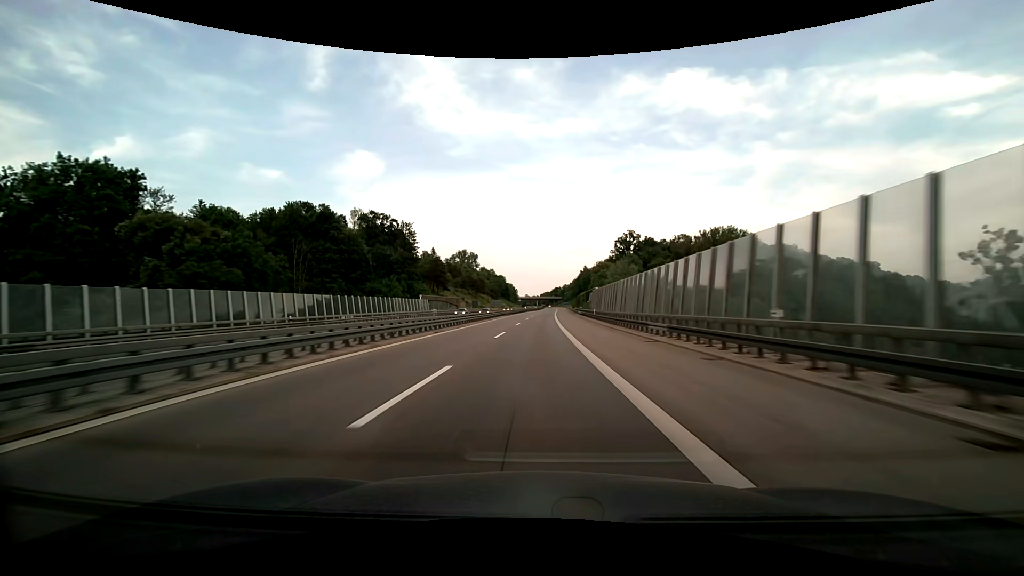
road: motorway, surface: asphalt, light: Day
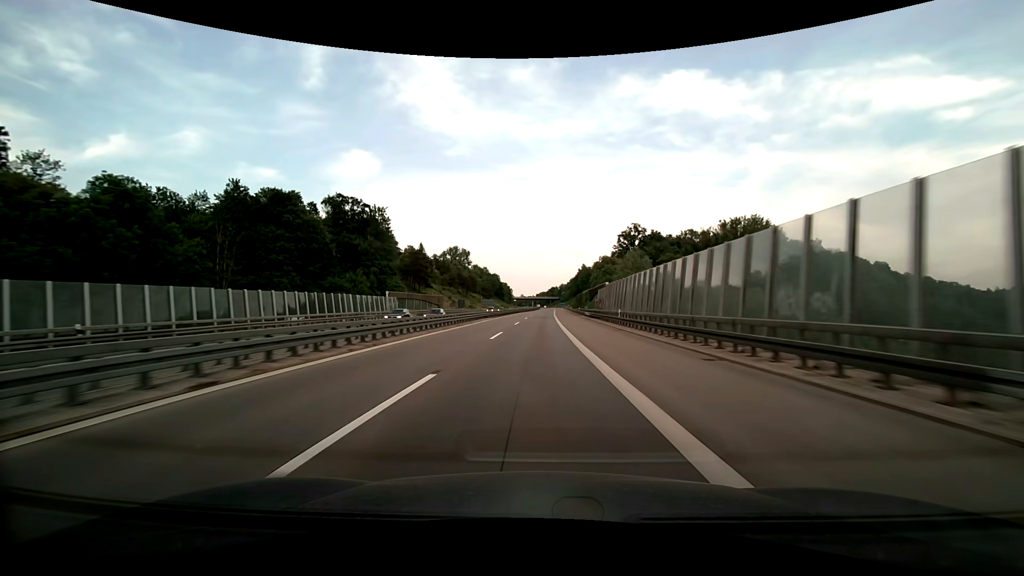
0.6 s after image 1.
(+0.1, +19.7) m; 0°
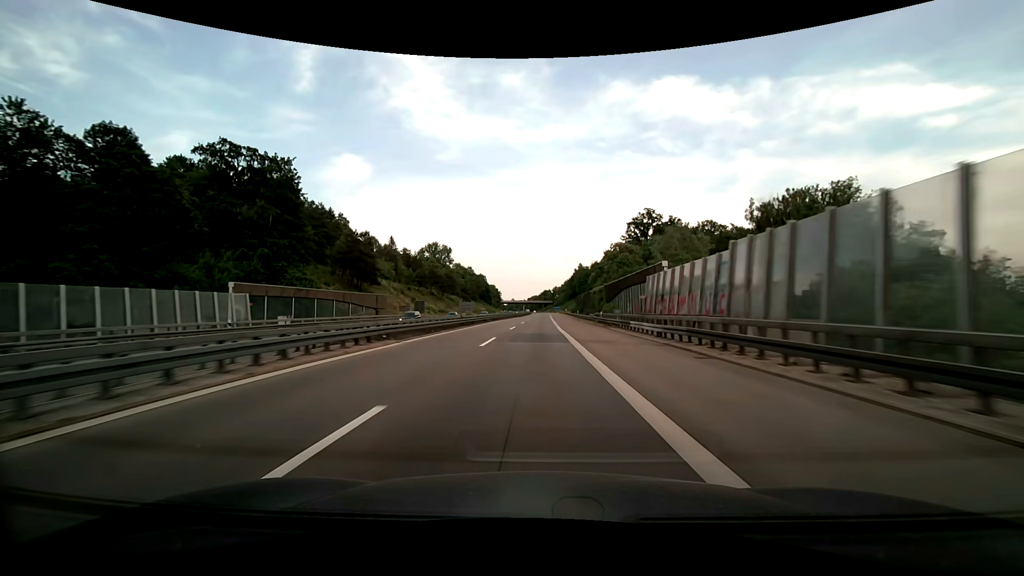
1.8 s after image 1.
(+0.4, +39.3) m; +1°
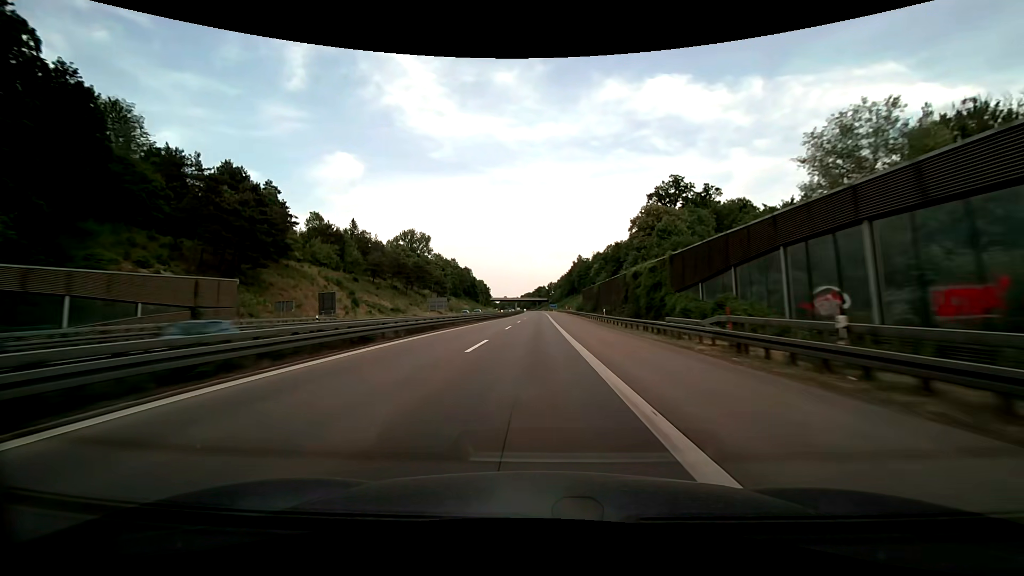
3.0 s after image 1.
(+0.3, +39.2) m; +1°
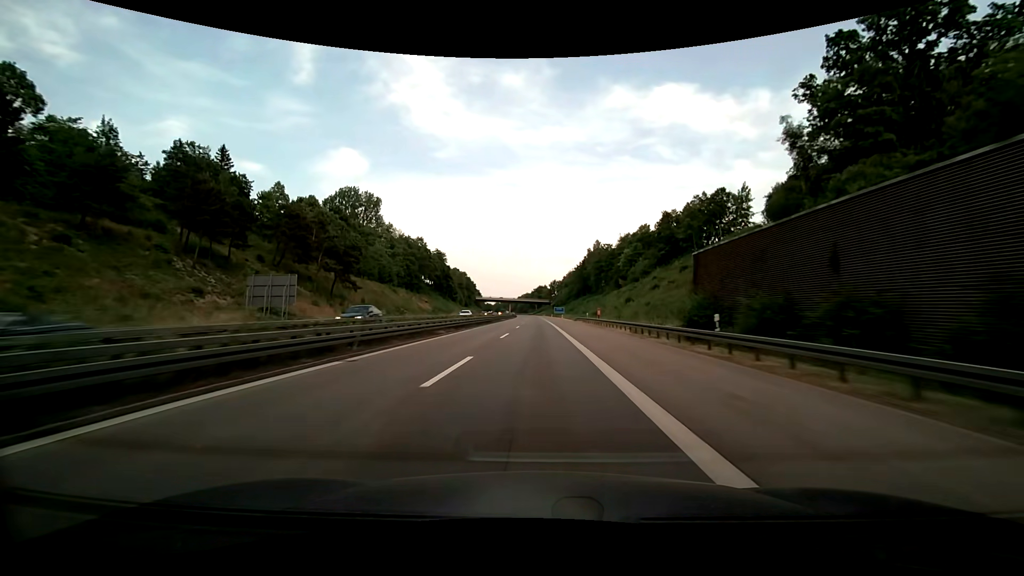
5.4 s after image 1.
(+0.4, +78.7) m; 0°
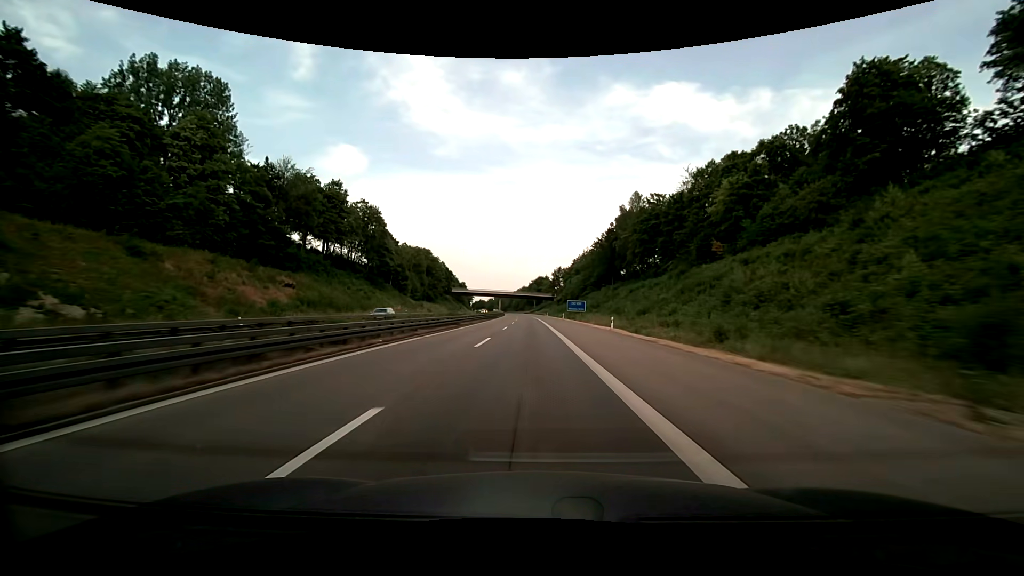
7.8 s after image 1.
(+0.2, +80.2) m; 0°
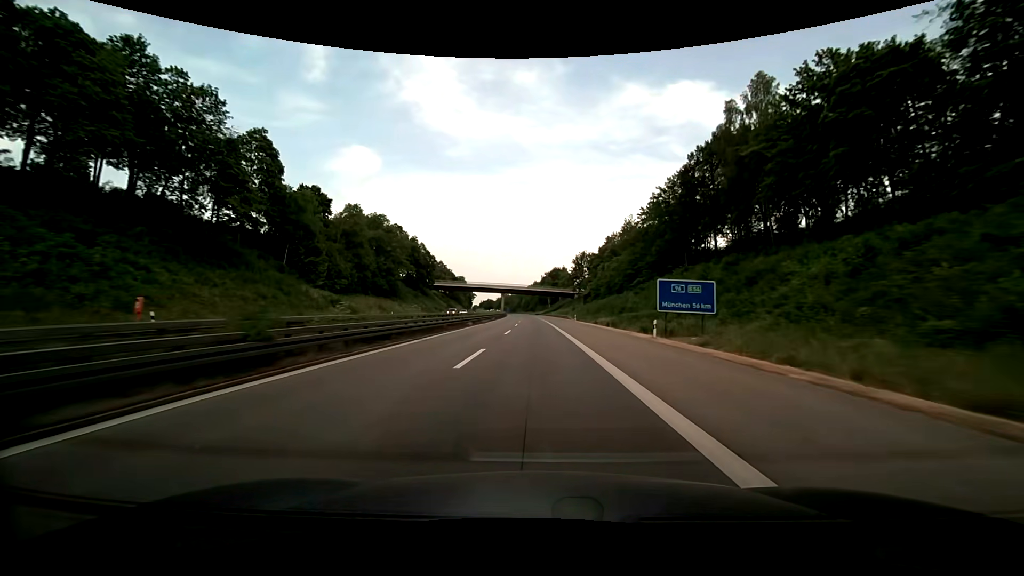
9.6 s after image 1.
(-1.0, +61.3) m; -2°
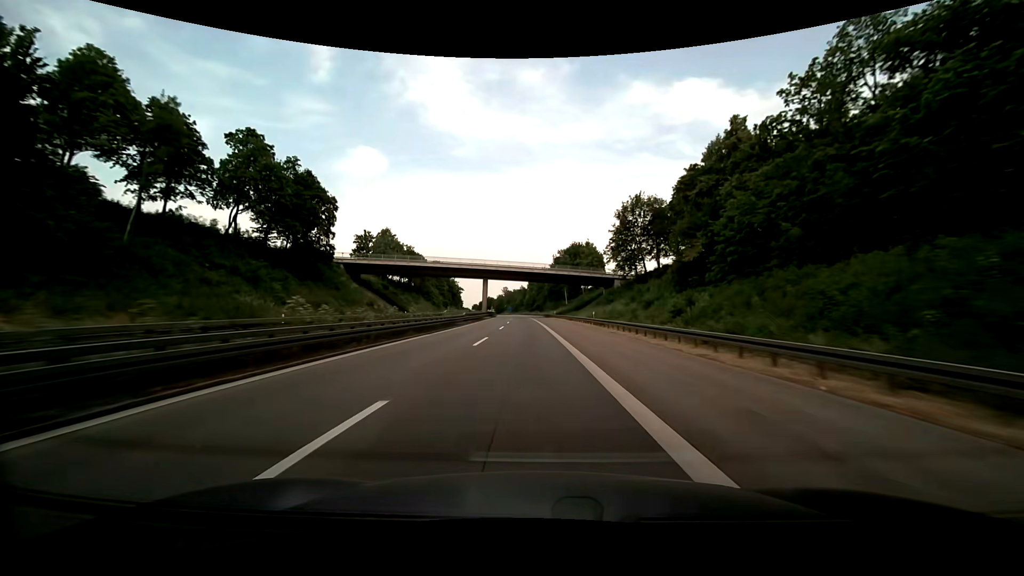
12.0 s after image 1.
(-0.2, +82.3) m; -1°
(0, +10) (0, +20) (0, +30) (0, +40) (-1, +50) (-1, +60) (-1, +70) (-2, +80) (-2, +90) (-3, +100) m
